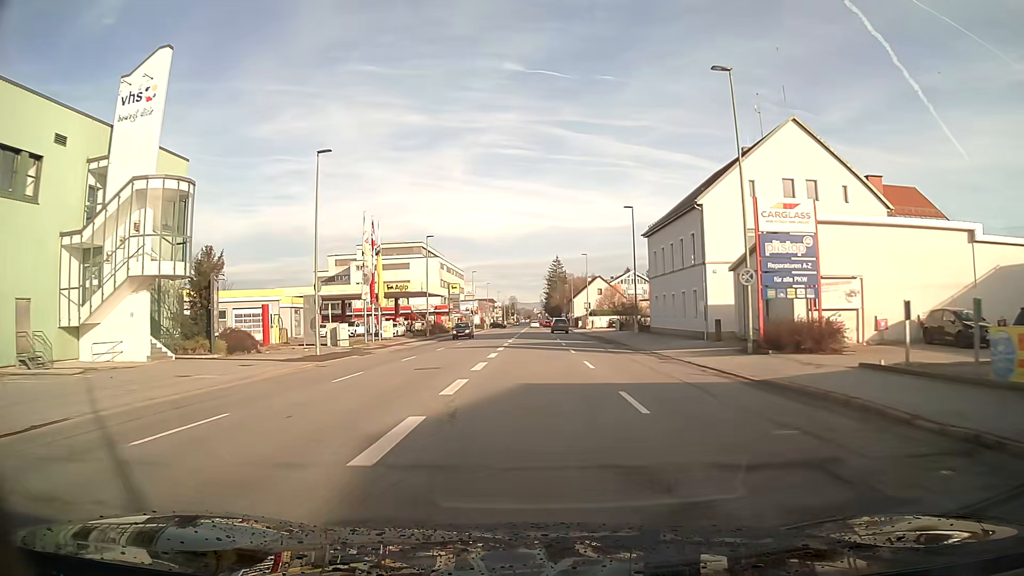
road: tertiary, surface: asphalt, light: Day
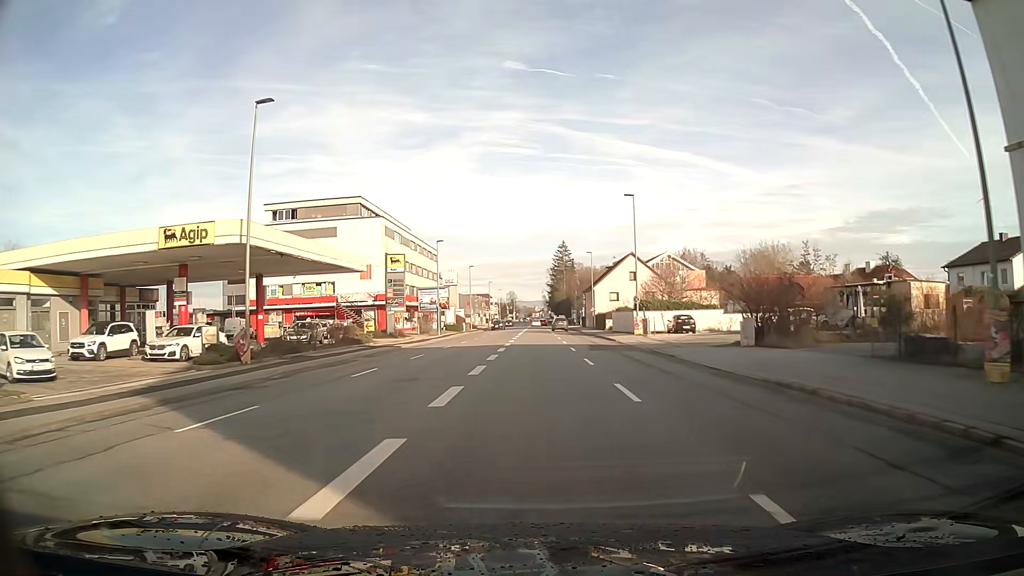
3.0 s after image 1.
(0.0, +43.8) m; 0°
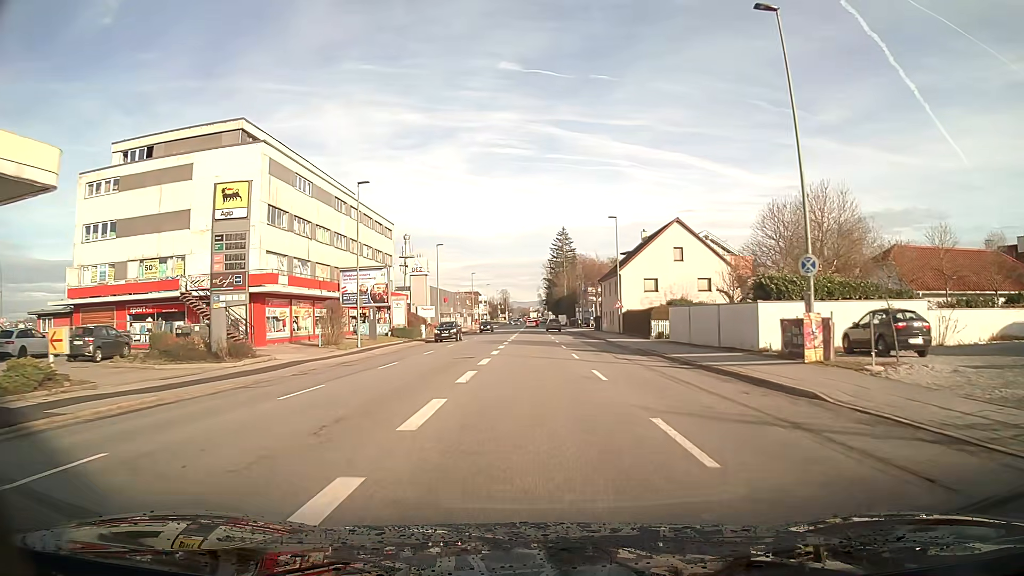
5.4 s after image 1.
(+0.1, +31.9) m; 0°
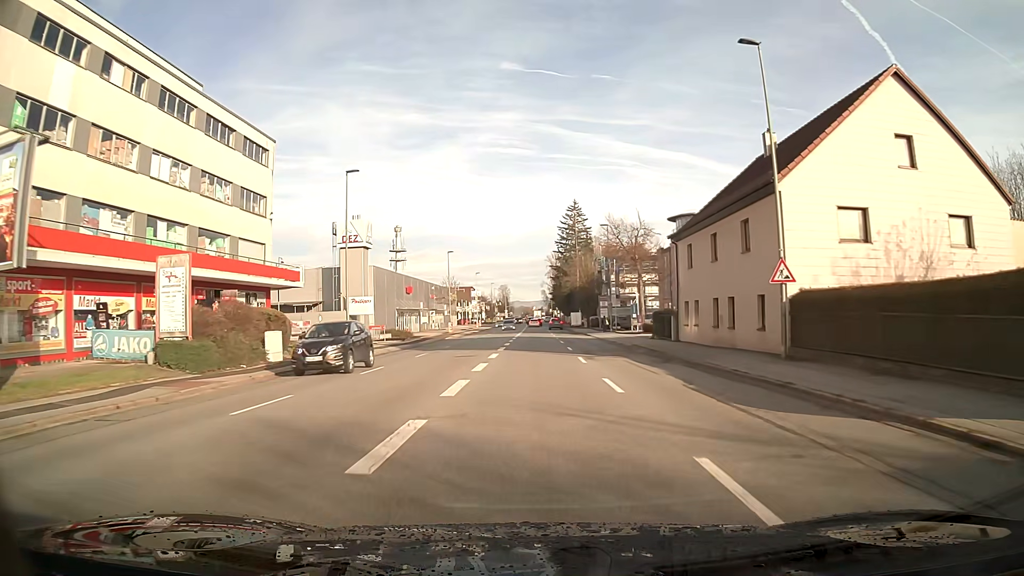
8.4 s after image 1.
(-0.1, +38.7) m; 0°
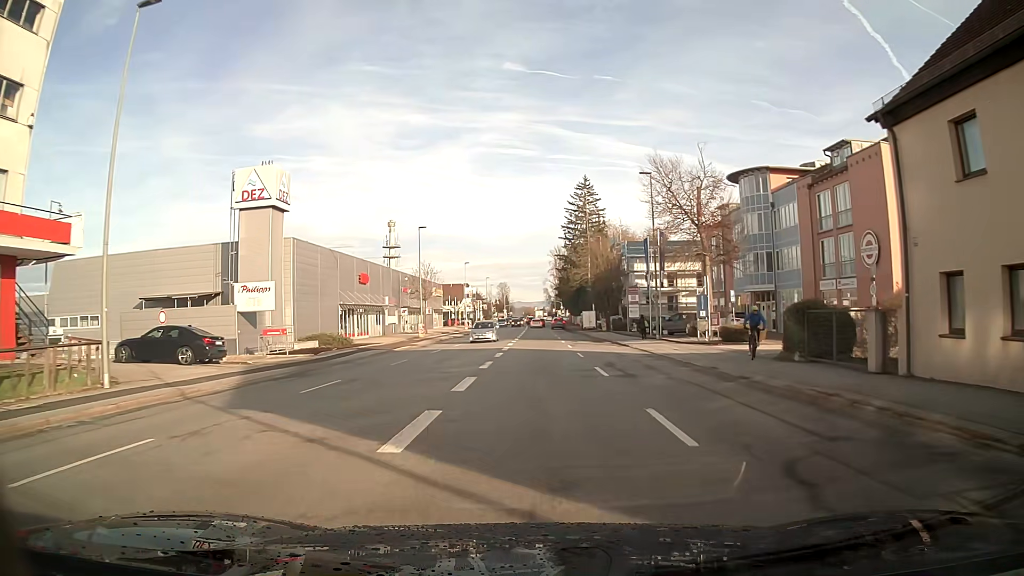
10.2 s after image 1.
(0.0, +23.4) m; 0°
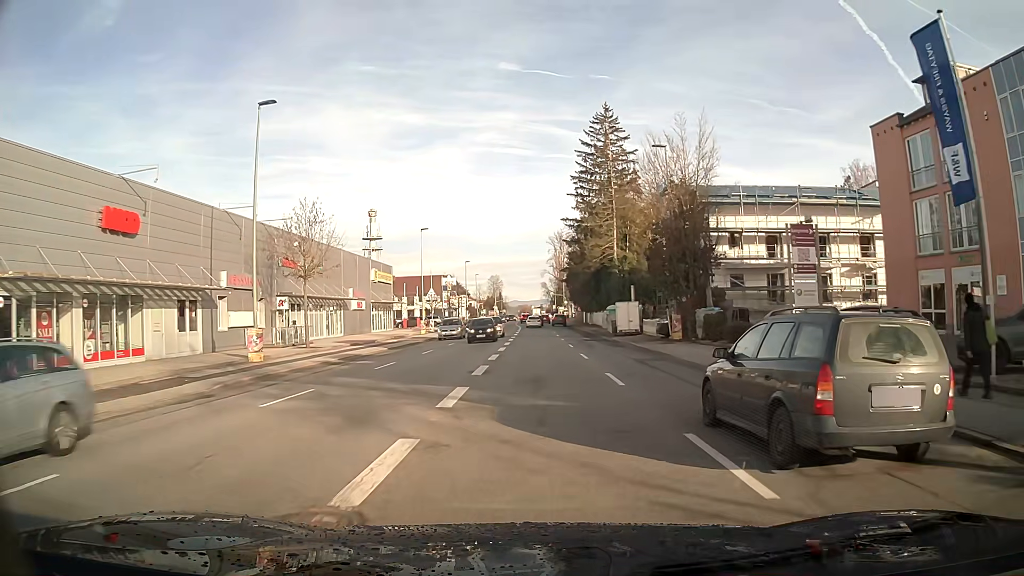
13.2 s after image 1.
(+0.1, +38.2) m; 0°
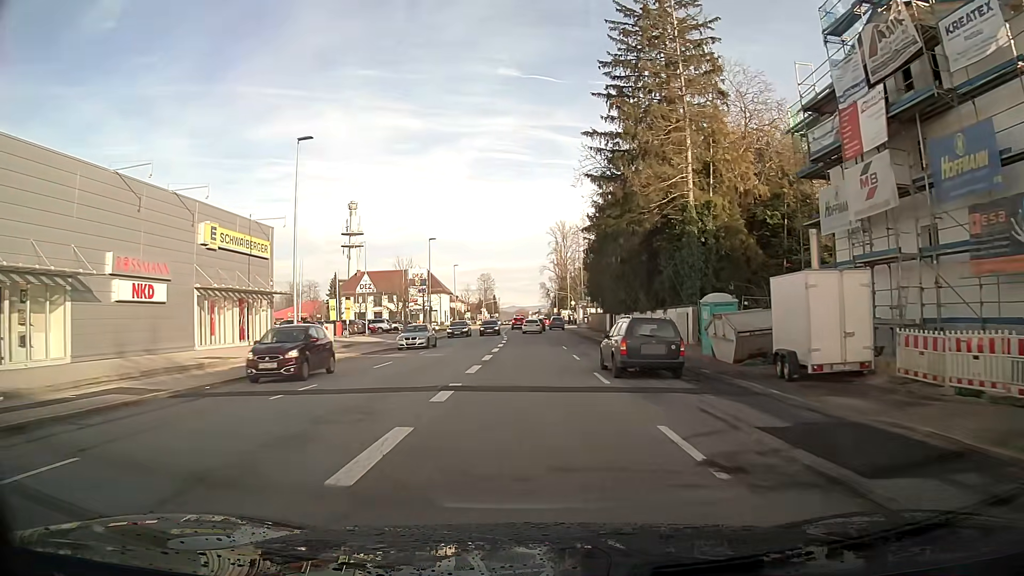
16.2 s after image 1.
(0.0, +35.3) m; 0°
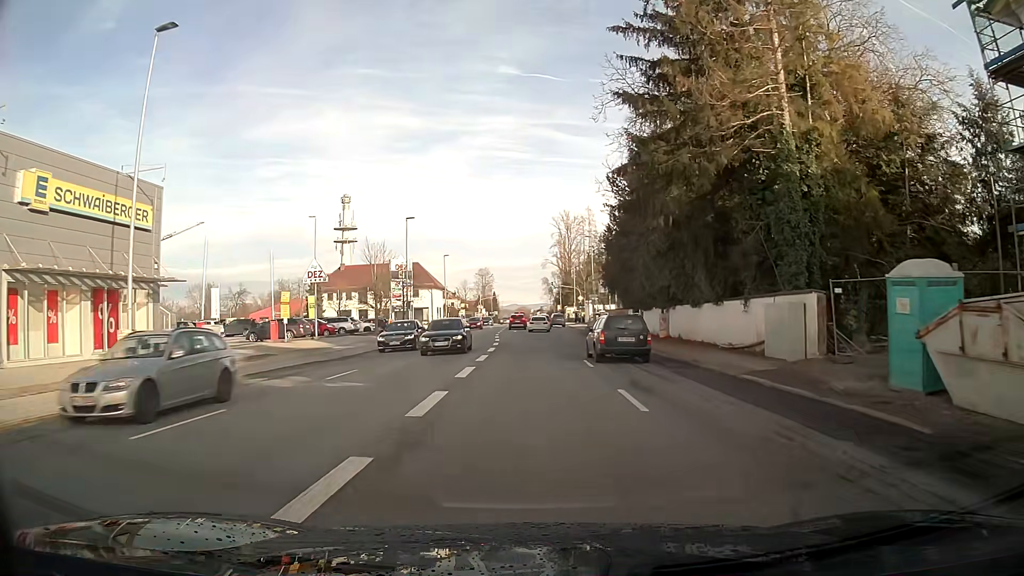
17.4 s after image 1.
(0.0, +14.0) m; 0°
(0, +10) (0, +20) (0, +30) (-1, +40) (-1, +50) (-2, +60) (-2, +70) (-2, +80) (-2, +90) (-2, +100) m
